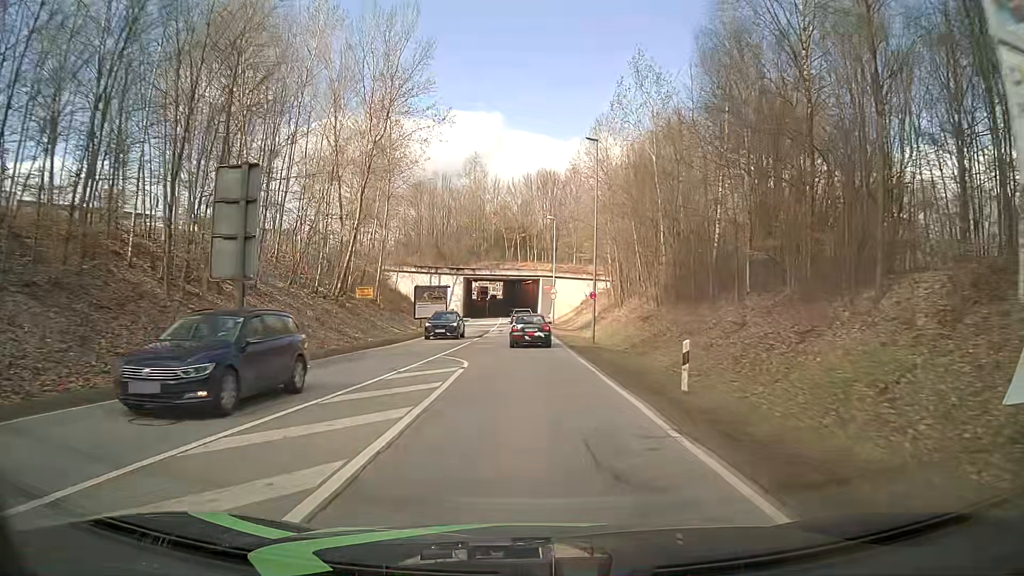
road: secondary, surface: asphalt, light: Day
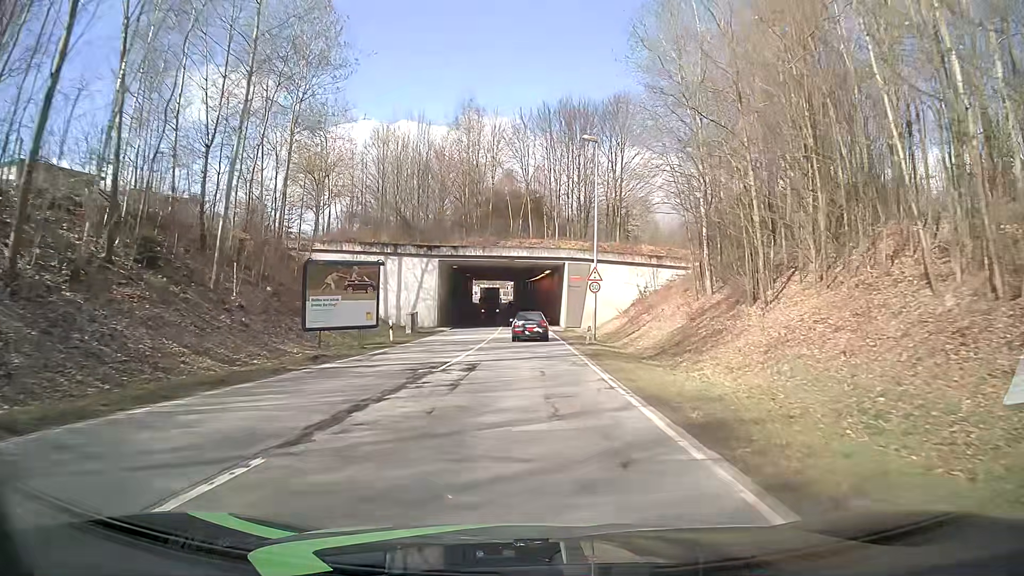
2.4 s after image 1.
(-0.2, +31.3) m; -1°
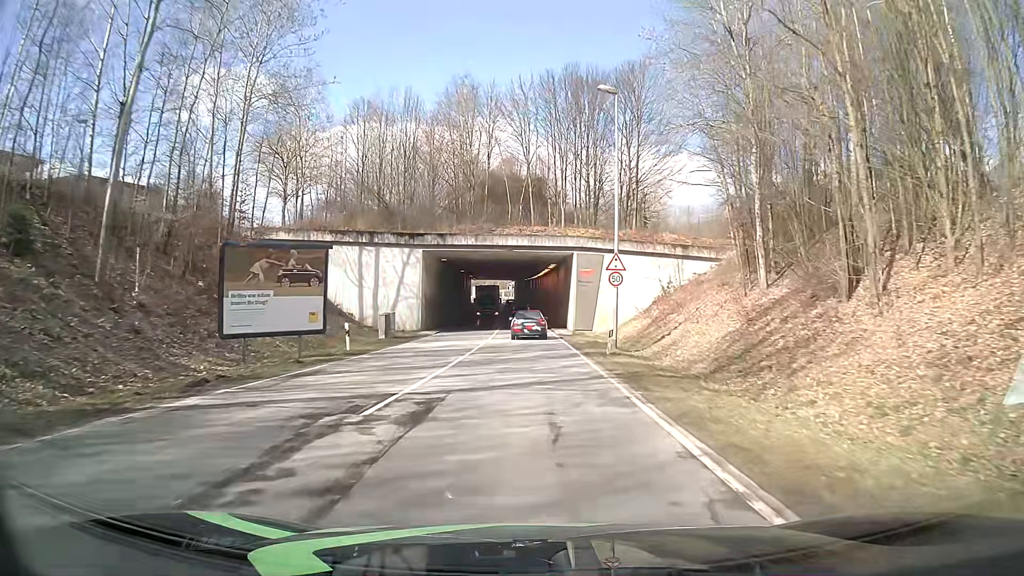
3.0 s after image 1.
(0.0, +7.9) m; 0°
